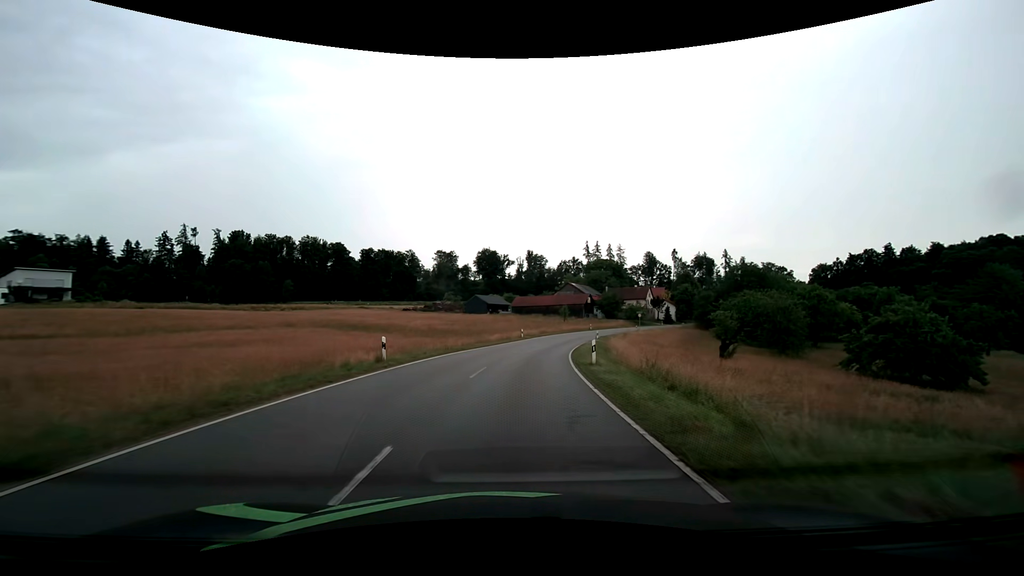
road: tertiary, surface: asphalt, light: Day
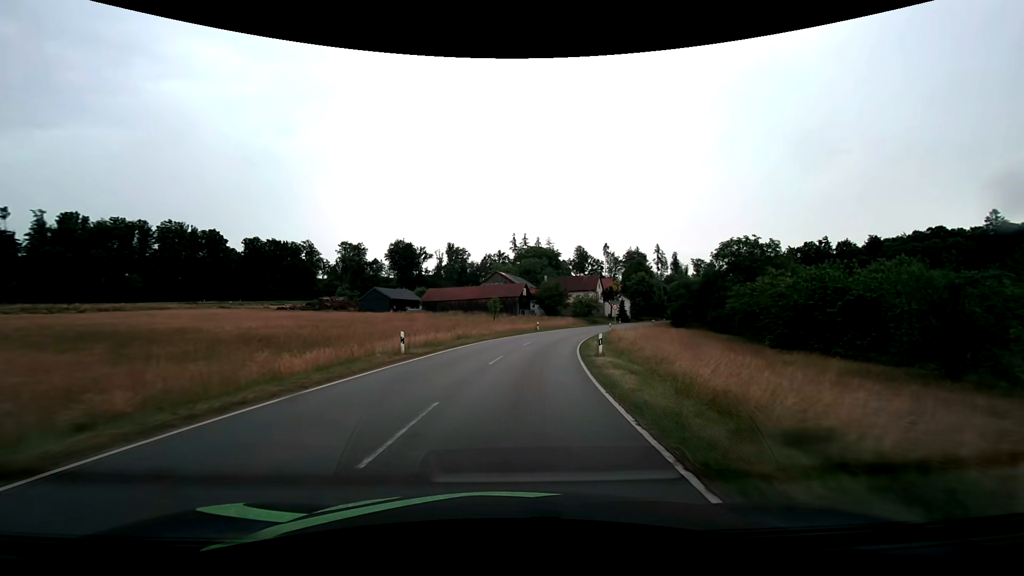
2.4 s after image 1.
(+2.4, +33.0) m; +9°
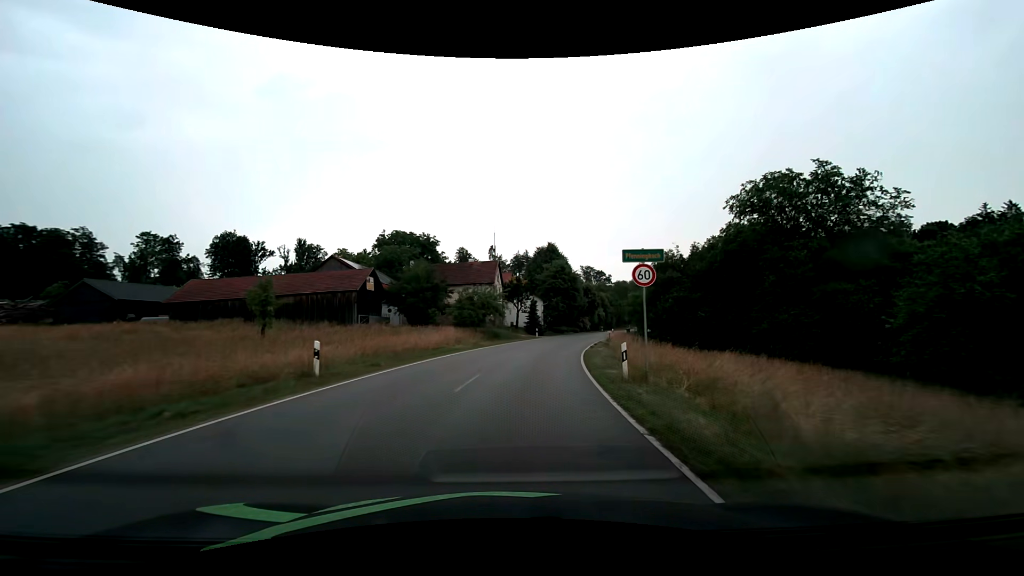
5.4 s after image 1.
(+4.8, +41.7) m; +14°
(0, +10) (+1, +20) (+3, +30) (+5, +40) (+7, +49) (+10, +59) (+13, +68) (+16, +78) (+20, +87) (+23, +97) m
